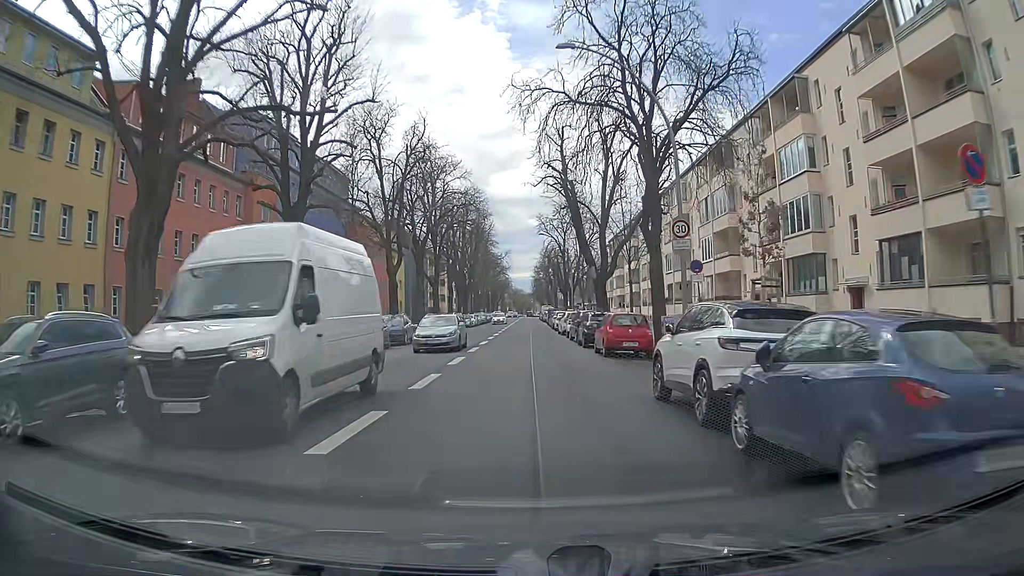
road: secondary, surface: asphalt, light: Day
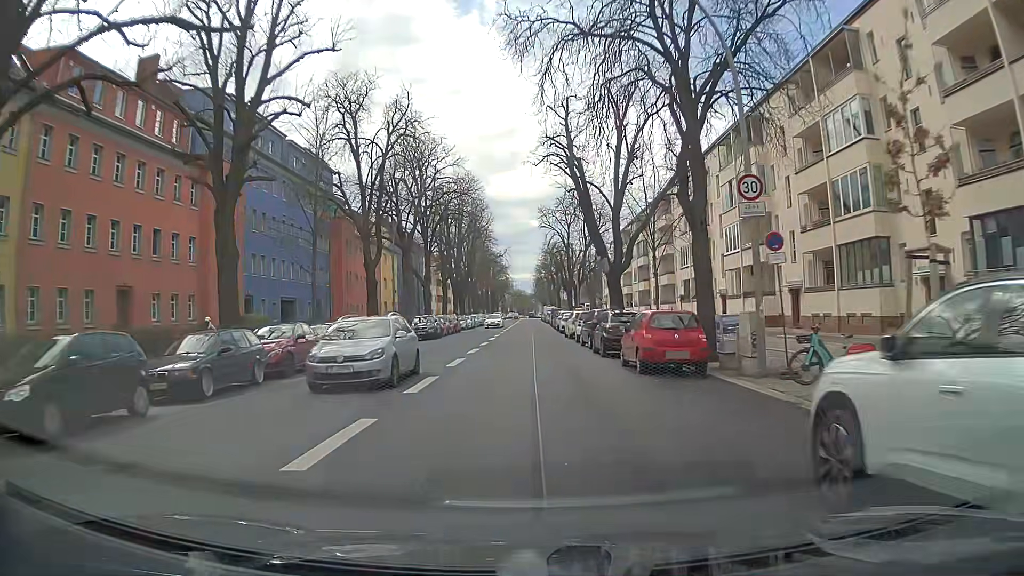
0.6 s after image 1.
(0.0, +6.8) m; -1°
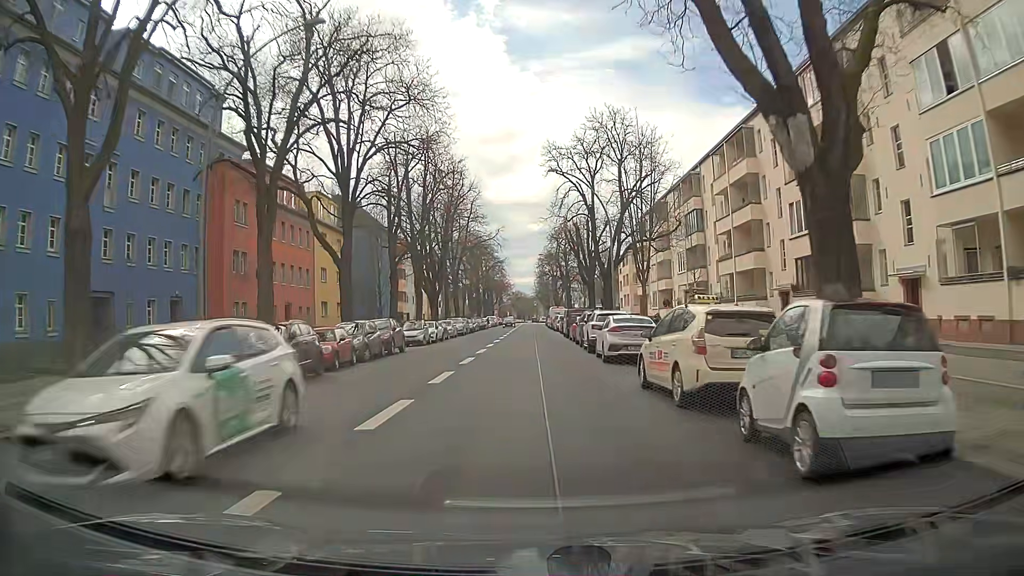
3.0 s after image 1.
(0.0, +27.9) m; +1°
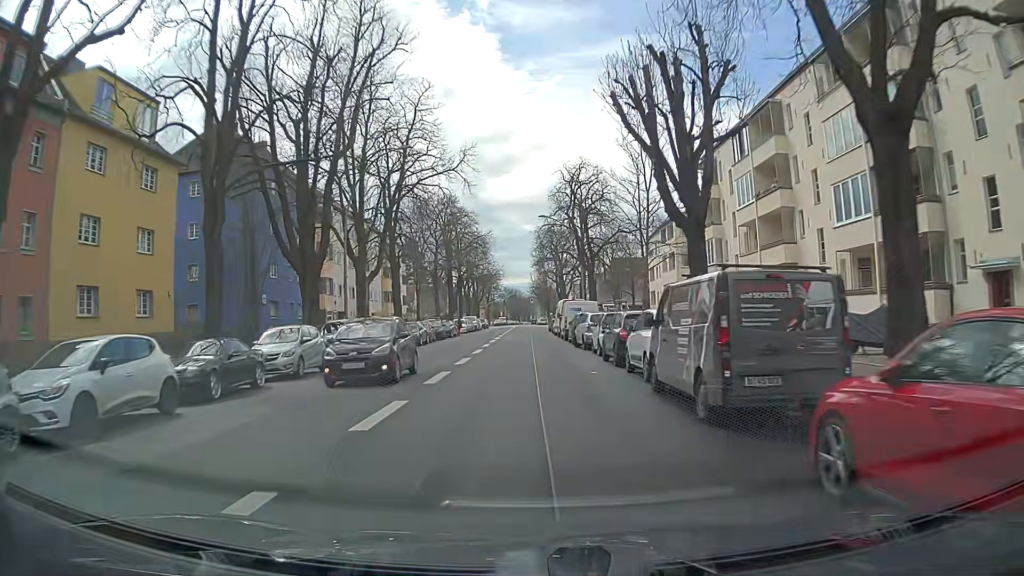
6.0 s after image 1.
(-0.5, +36.2) m; 0°
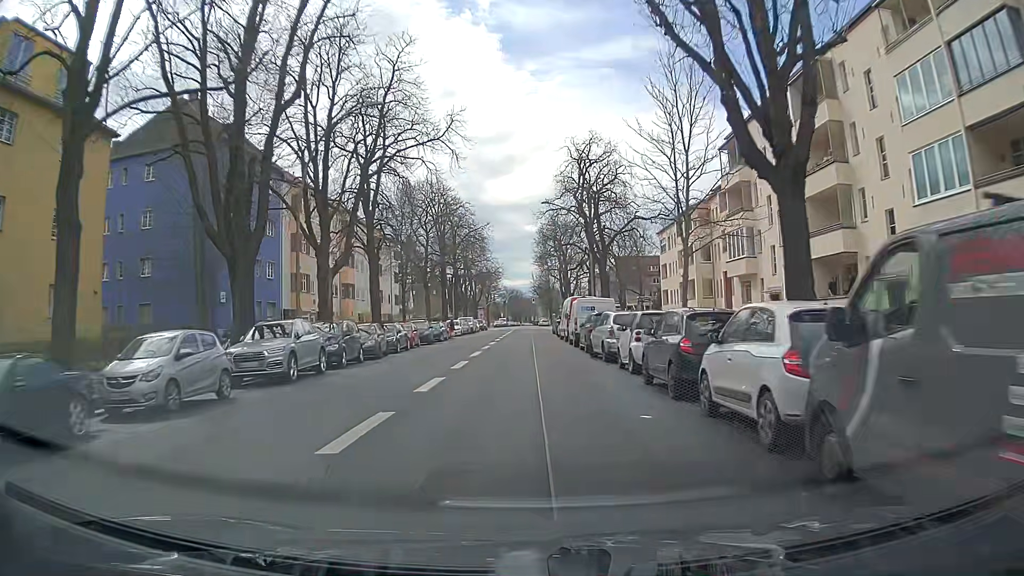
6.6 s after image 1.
(-0.1, +7.4) m; -1°
(0, +10) (0, +20) (0, +30) (0, +40) (0, +50) (0, +60) (+1, +70) (+1, +80) (+1, +90) (+1, +100) m
